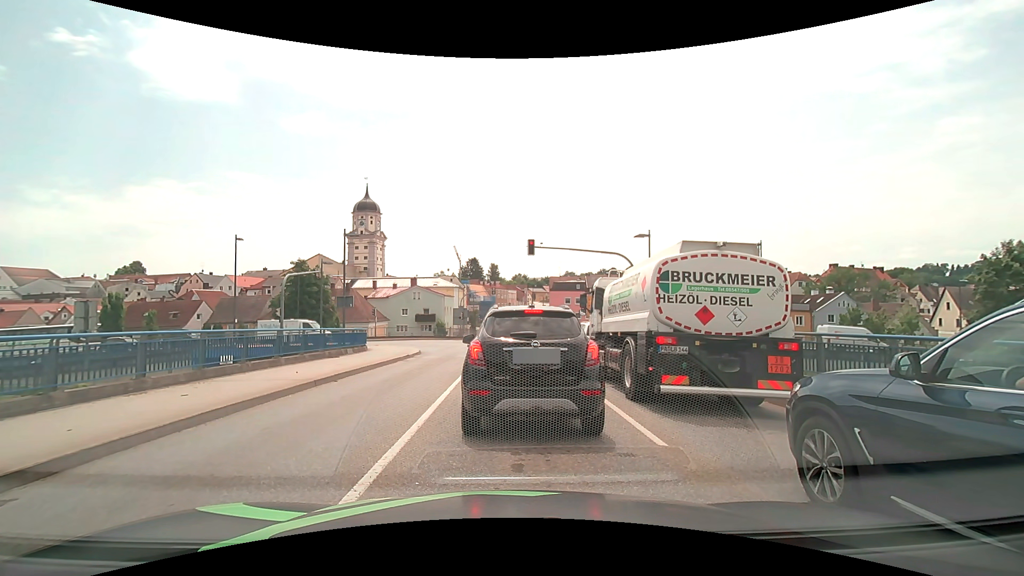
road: secondary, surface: asphalt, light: Day
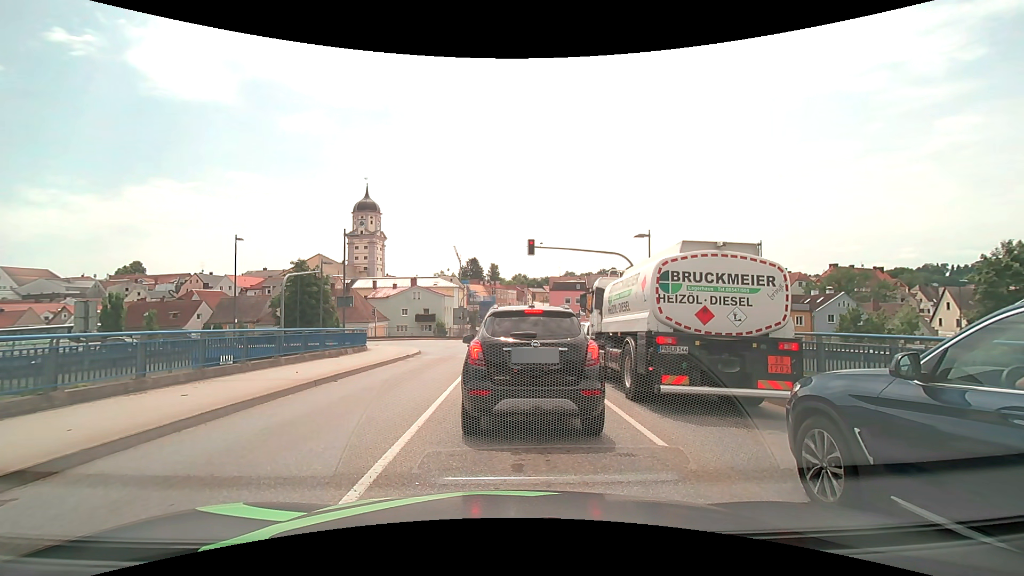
(0.0, 0.0) m; 0°
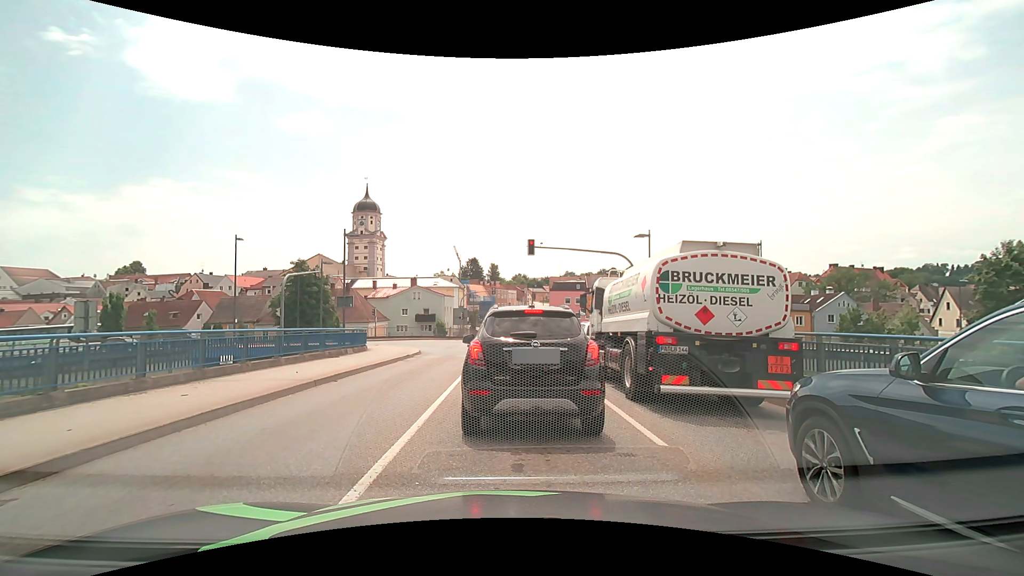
(0.0, 0.0) m; 0°
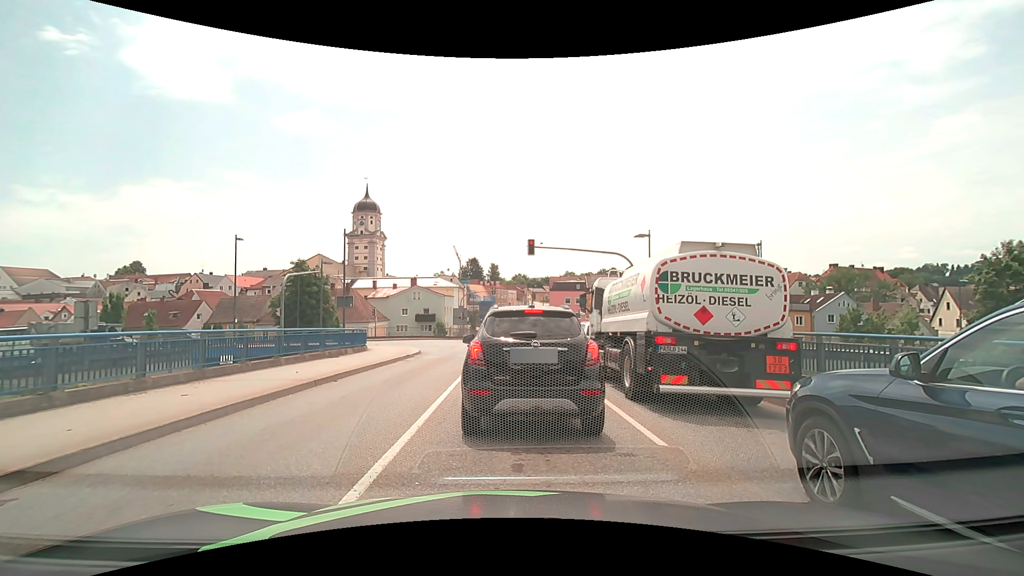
(0.0, 0.0) m; 0°
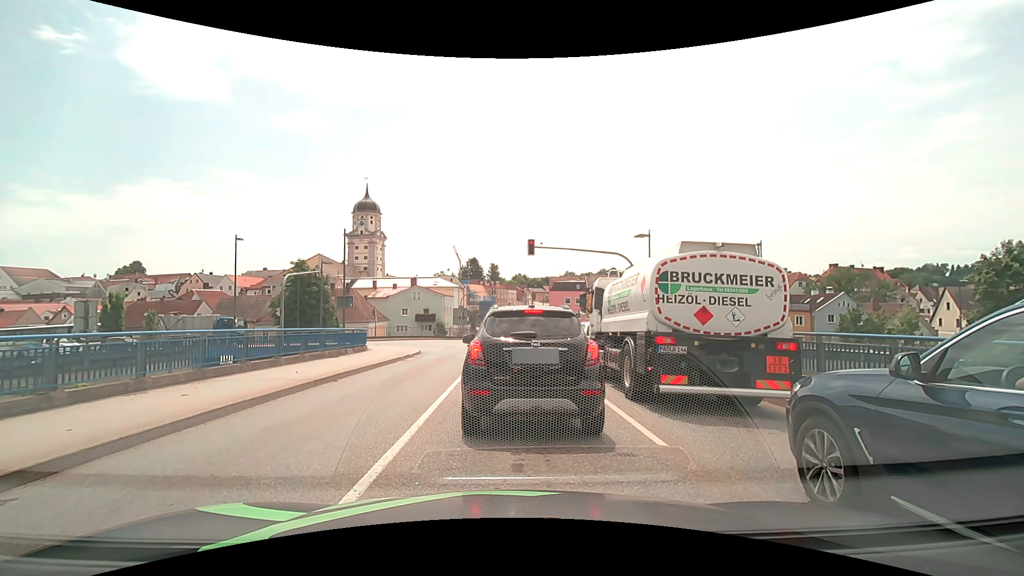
(0.0, 0.0) m; 0°
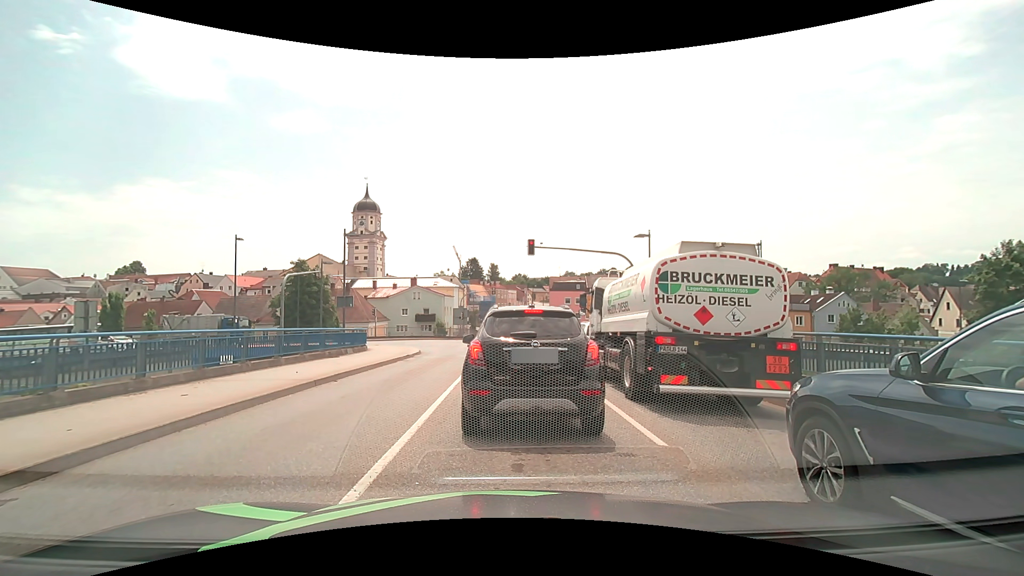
(0.0, 0.0) m; 0°
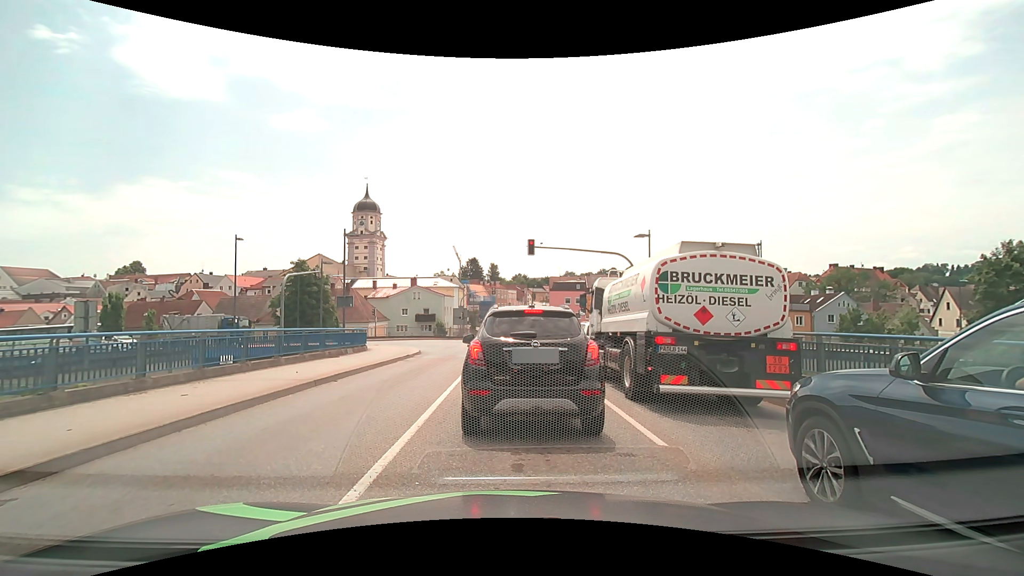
(0.0, 0.0) m; 0°
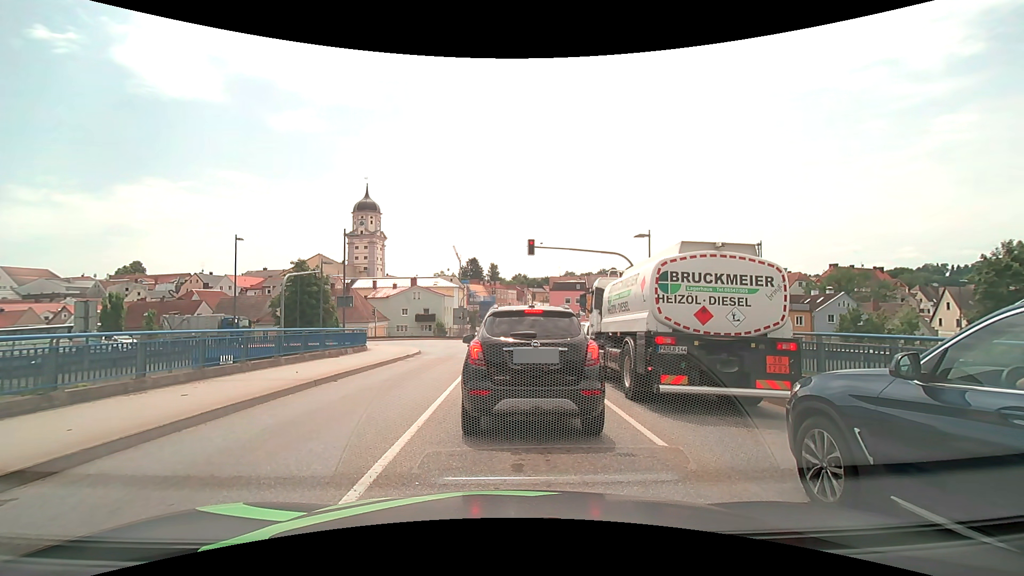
(0.0, 0.0) m; 0°
